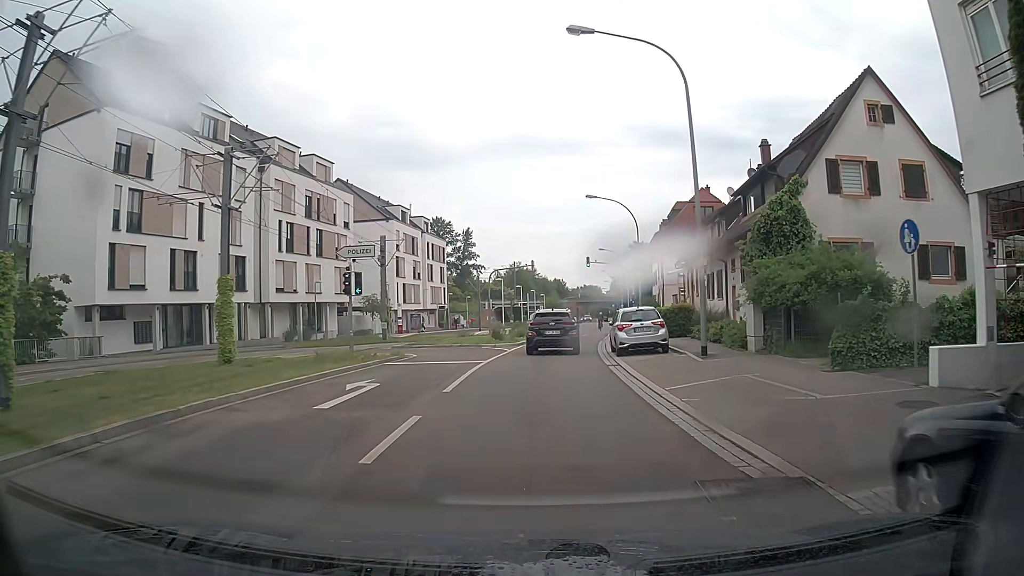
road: tertiary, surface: asphalt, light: Day
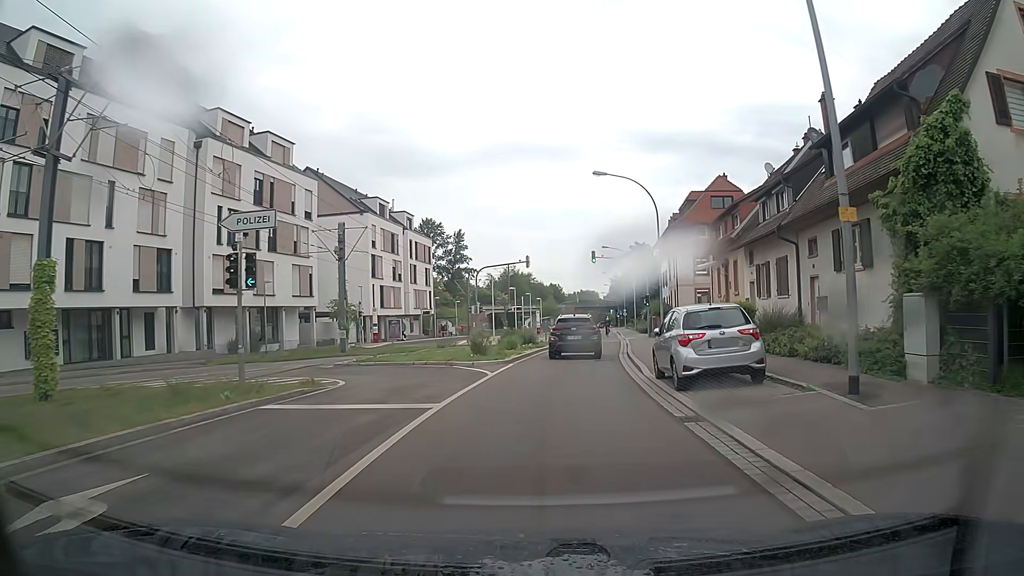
(0.0, +9.4) m; +1°
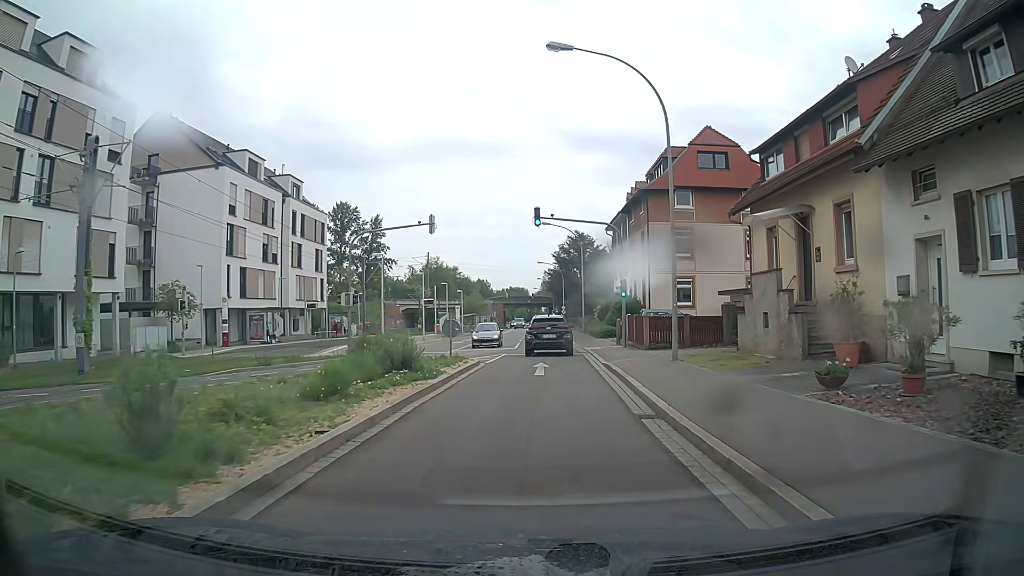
(+0.6, +18.7) m; +5°
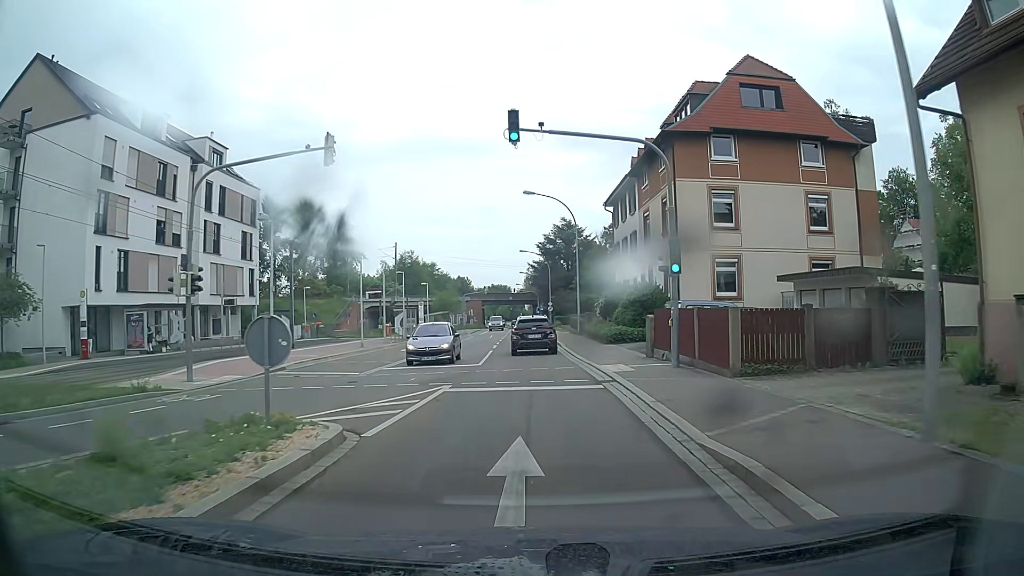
(+0.2, +14.1) m; +1°
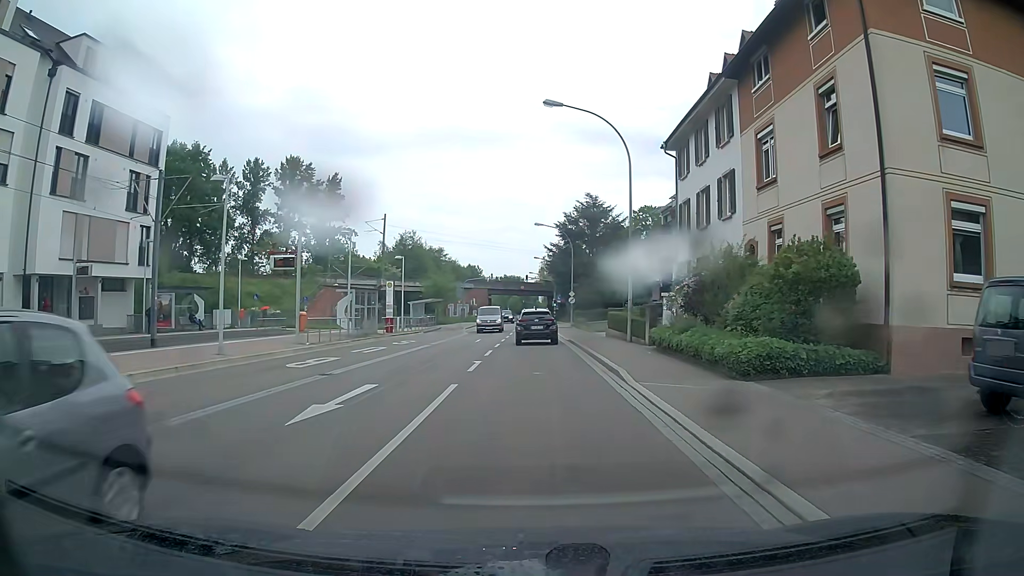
(0.0, +18.8) m; -1°
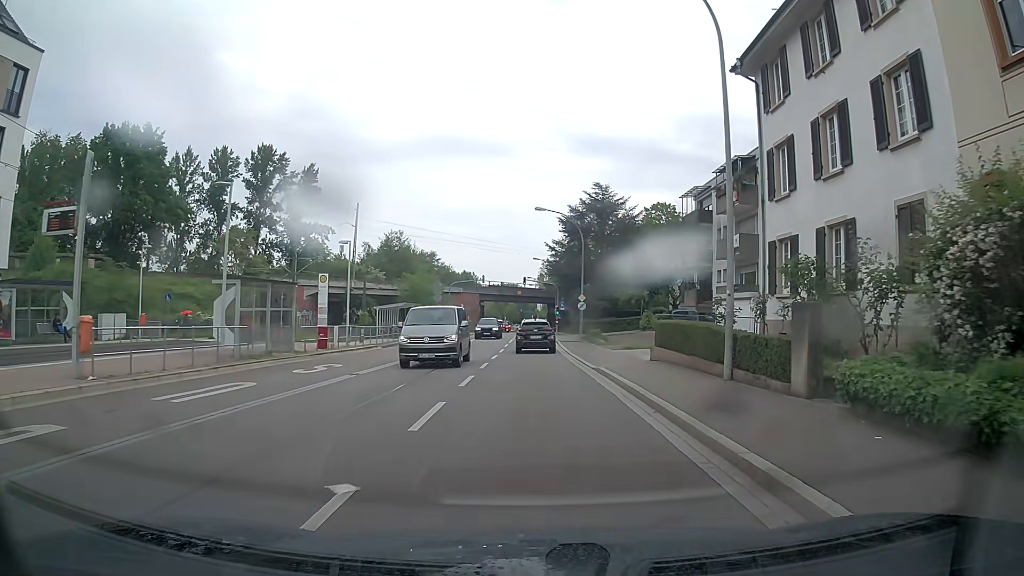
(-0.1, +13.9) m; 0°
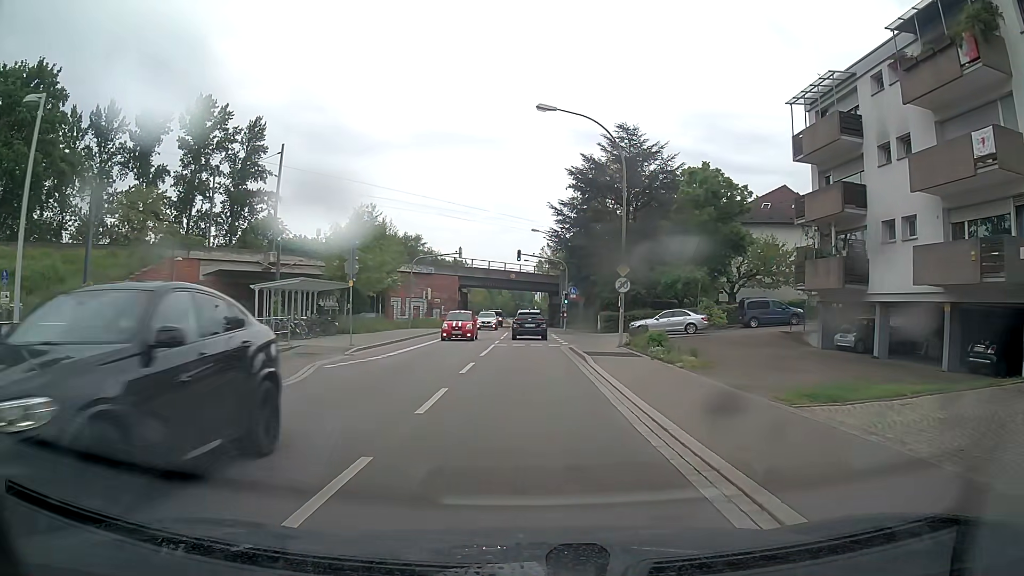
(+0.2, +23.0) m; +1°
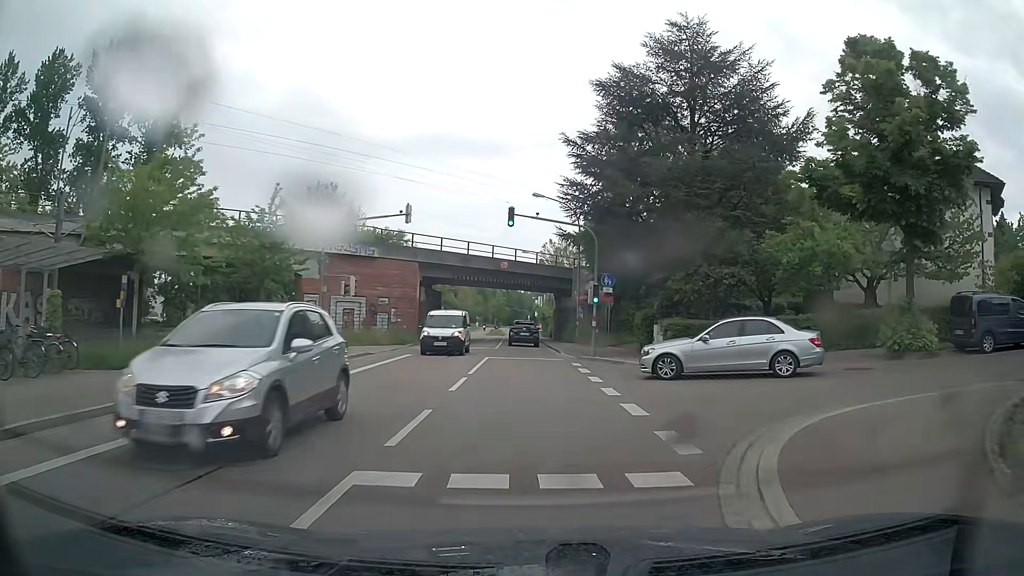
(-0.2, +23.5) m; 0°
(0, +10) (0, +20) (0, +30) (0, +40) (-1, +50) (-1, +60) (-2, +70) (-3, +80) (-3, +90) (-3, +100) m
